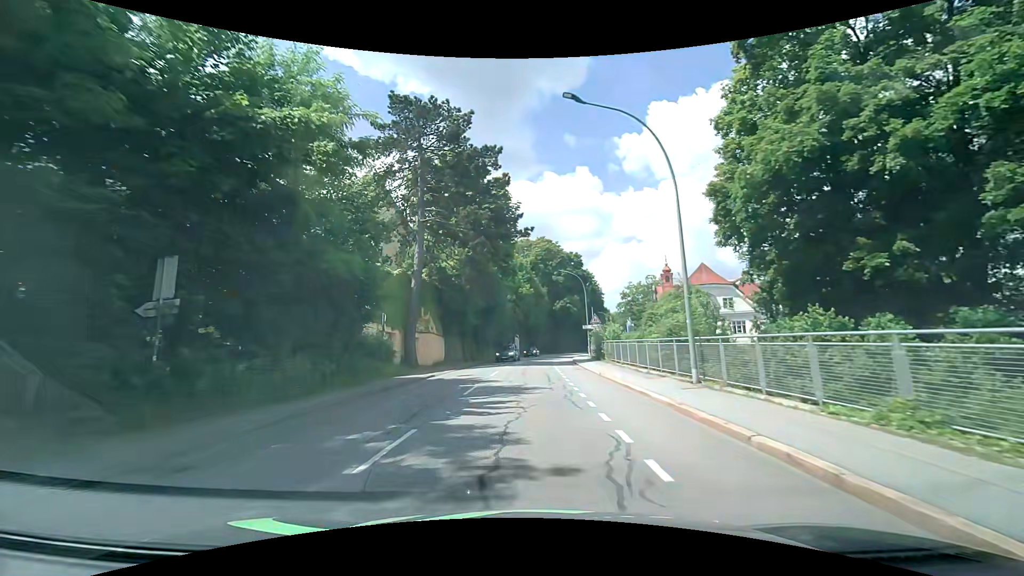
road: tertiary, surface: asphalt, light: Day
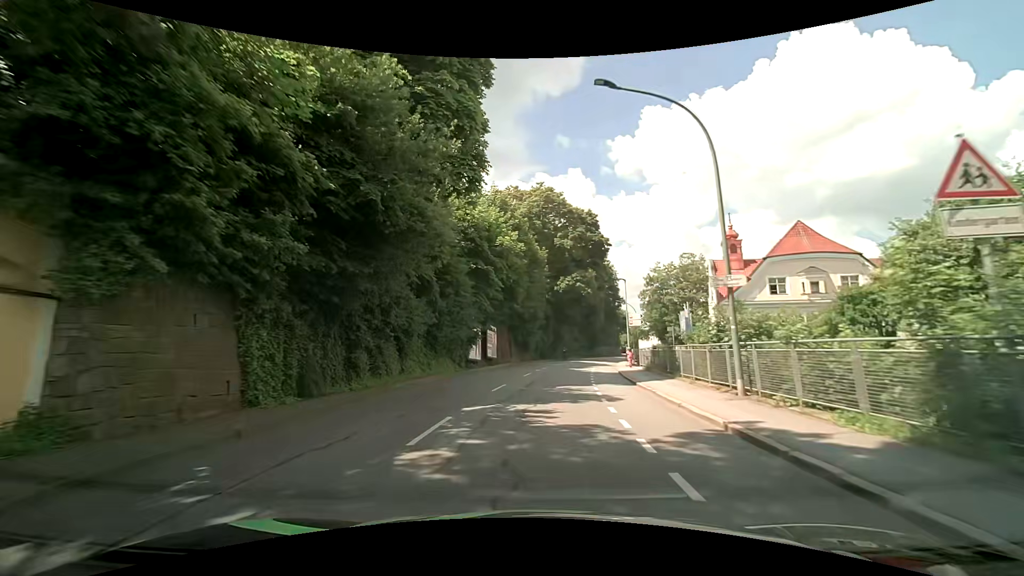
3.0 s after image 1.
(0.0, +34.7) m; +1°
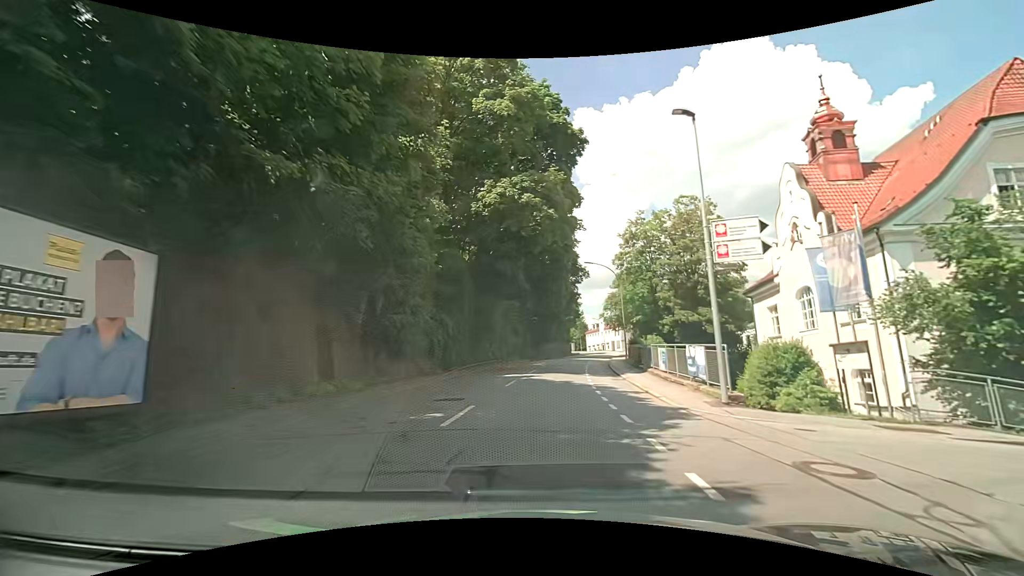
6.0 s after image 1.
(+2.4, +34.1) m; +8°
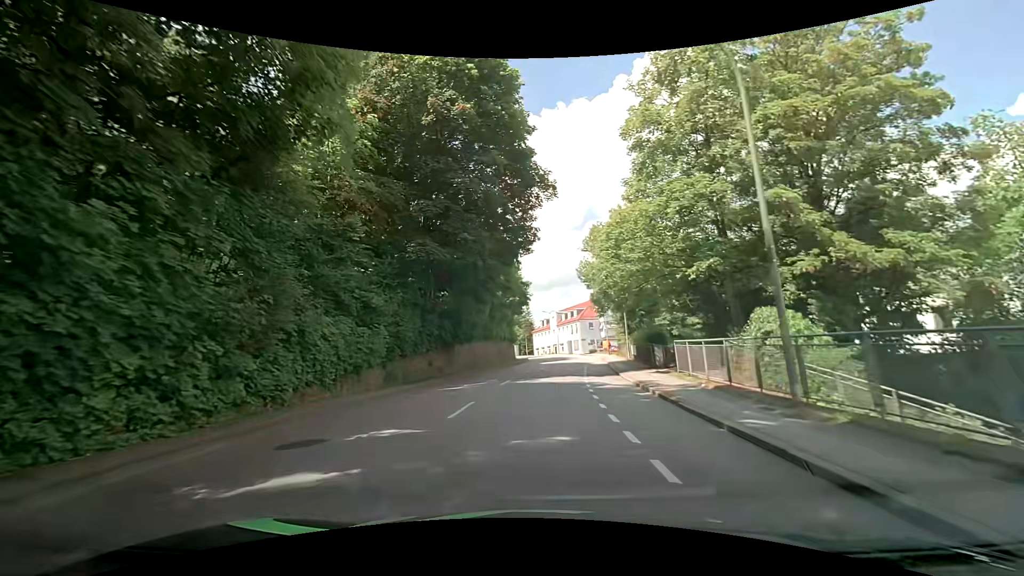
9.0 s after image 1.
(+1.9, +34.6) m; +7°
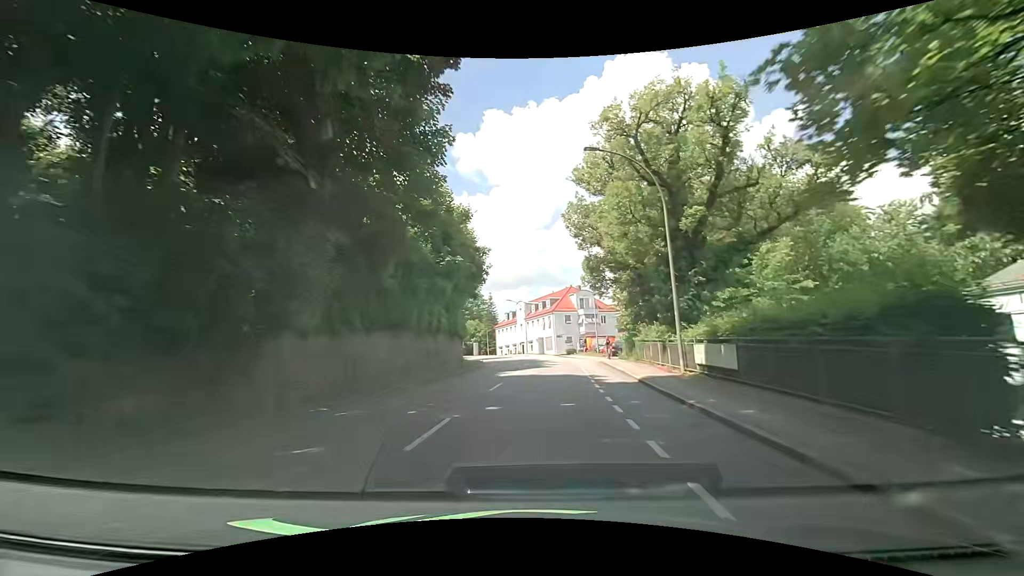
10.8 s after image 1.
(+0.4, +21.0) m; +4°
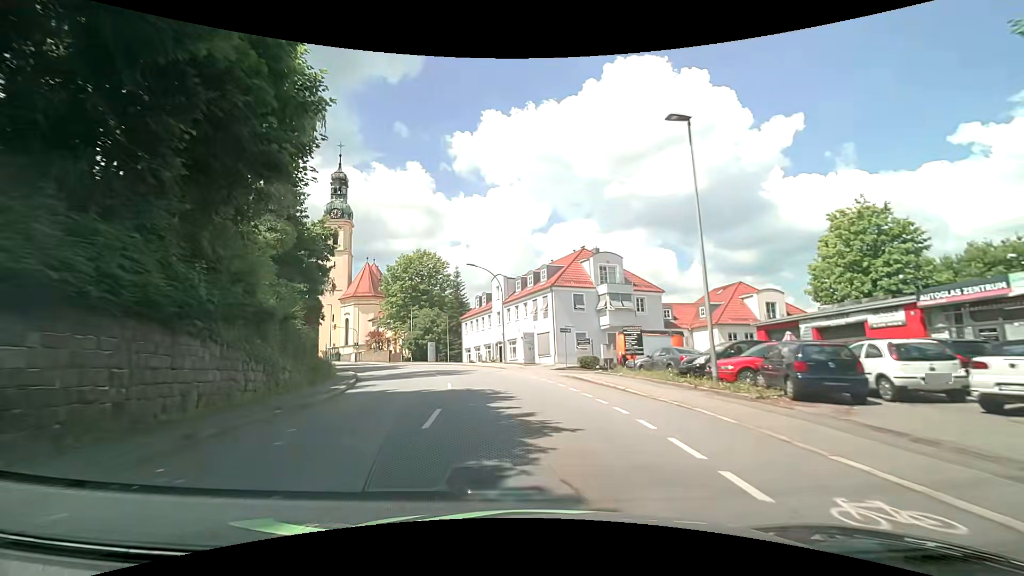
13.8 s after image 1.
(+0.4, +35.5) m; 0°
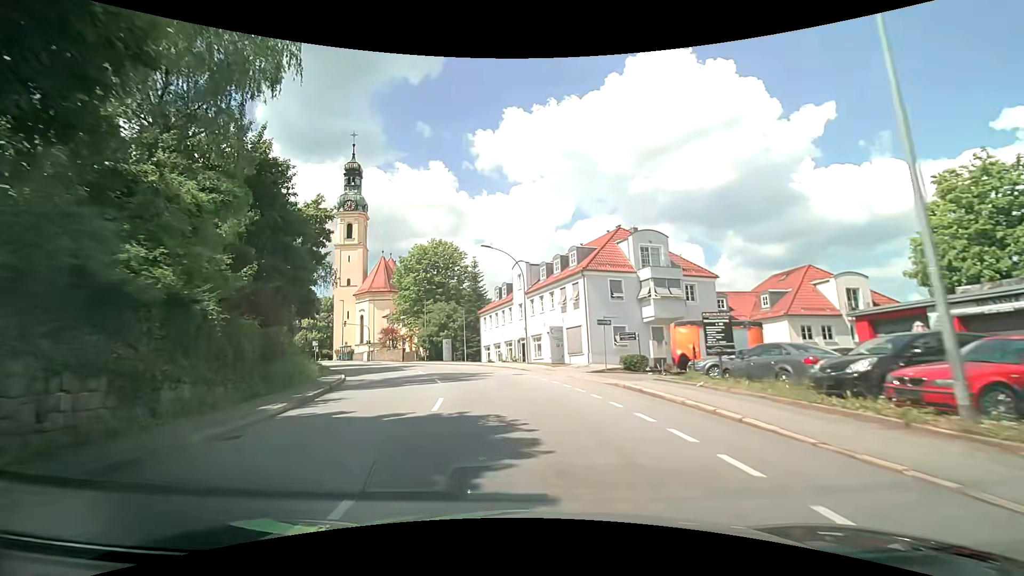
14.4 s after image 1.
(-0.1, +7.1) m; -3°
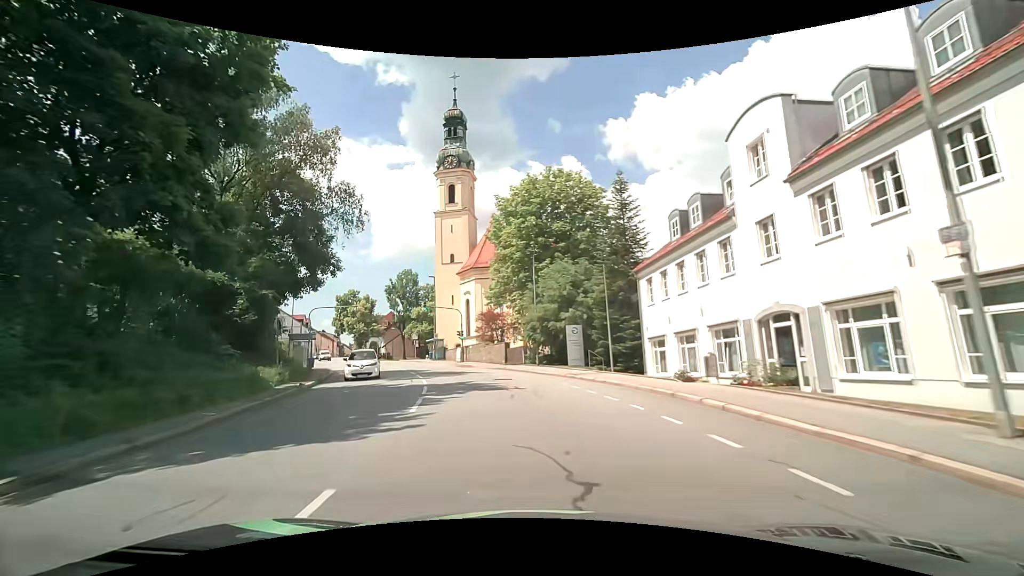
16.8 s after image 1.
(-3.6, +28.5) m; -16°
(-1, +10) (-2, +20) (-5, +29) (-8, +39) (-12, +48) (-16, +57) (-21, +66) (-26, +75) (-31, +84) (-35, +92) m
